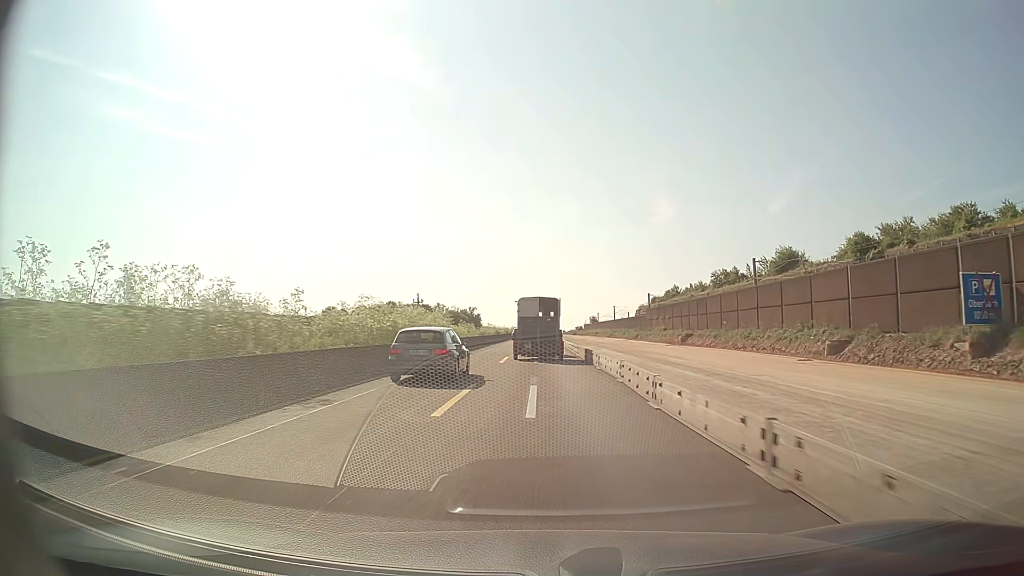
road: motorway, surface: asphalt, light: Day
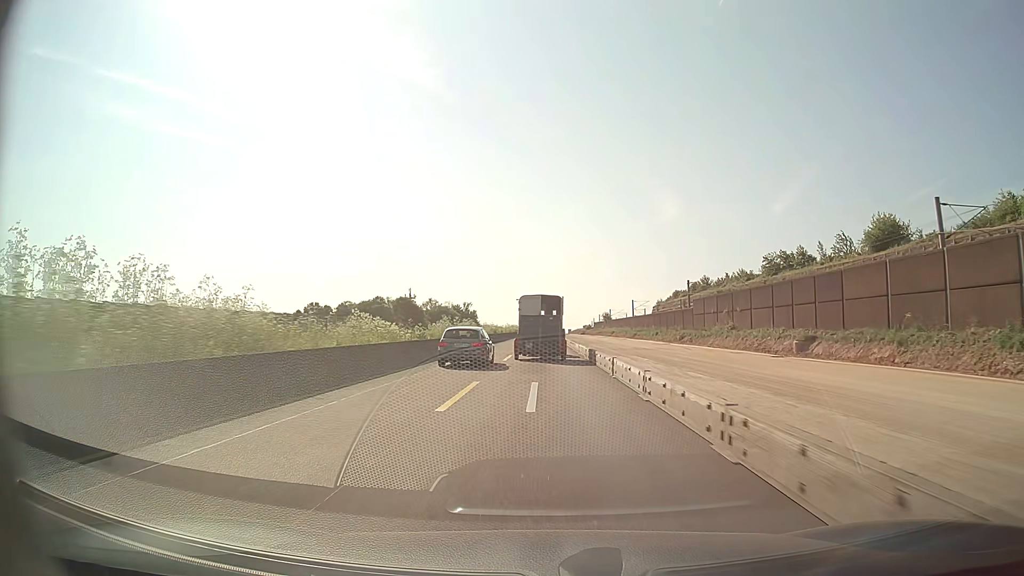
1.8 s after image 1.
(-0.1, +34.7) m; 0°
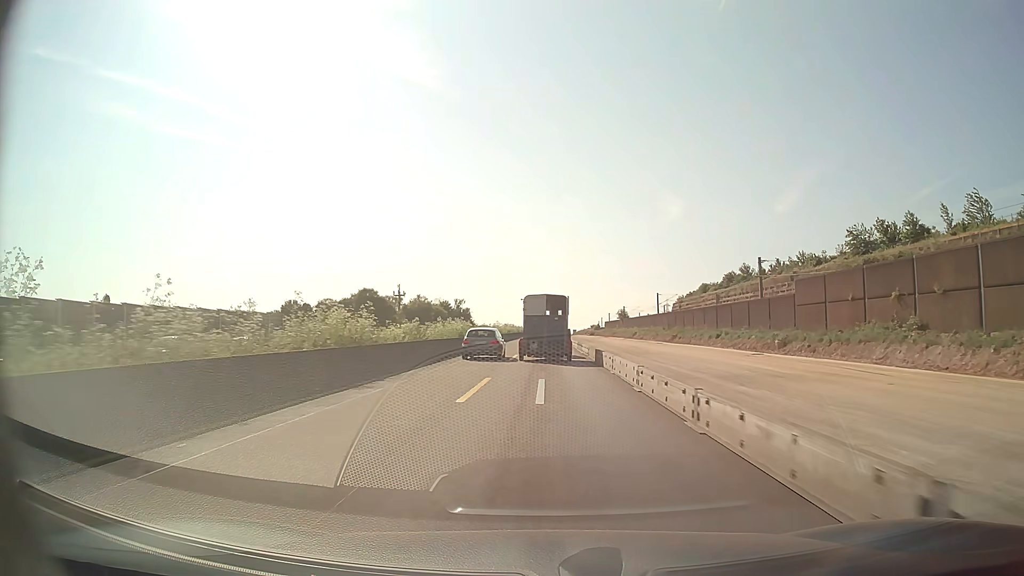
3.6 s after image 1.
(-0.2, +34.2) m; 0°
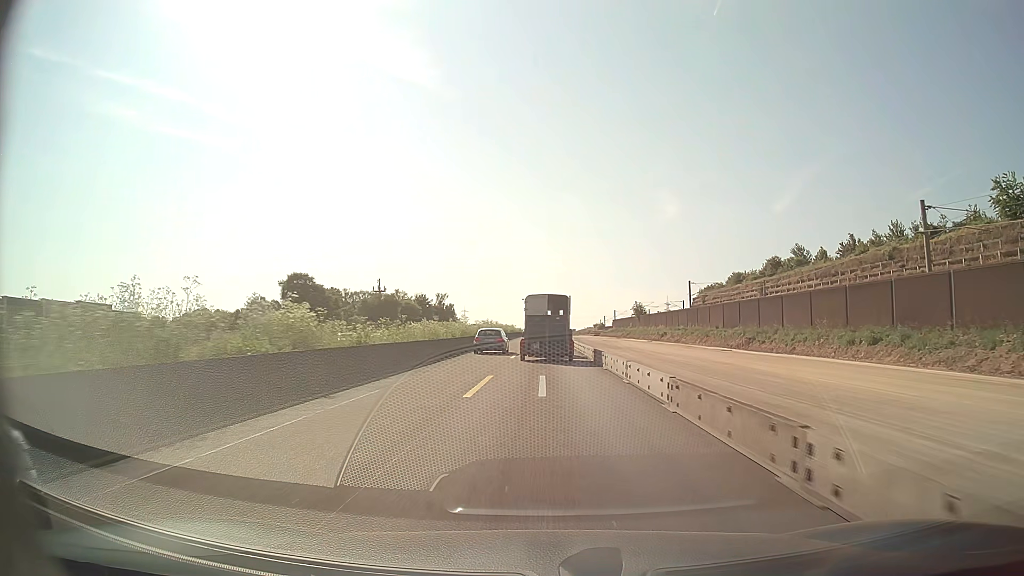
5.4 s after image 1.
(+0.1, +33.8) m; 0°
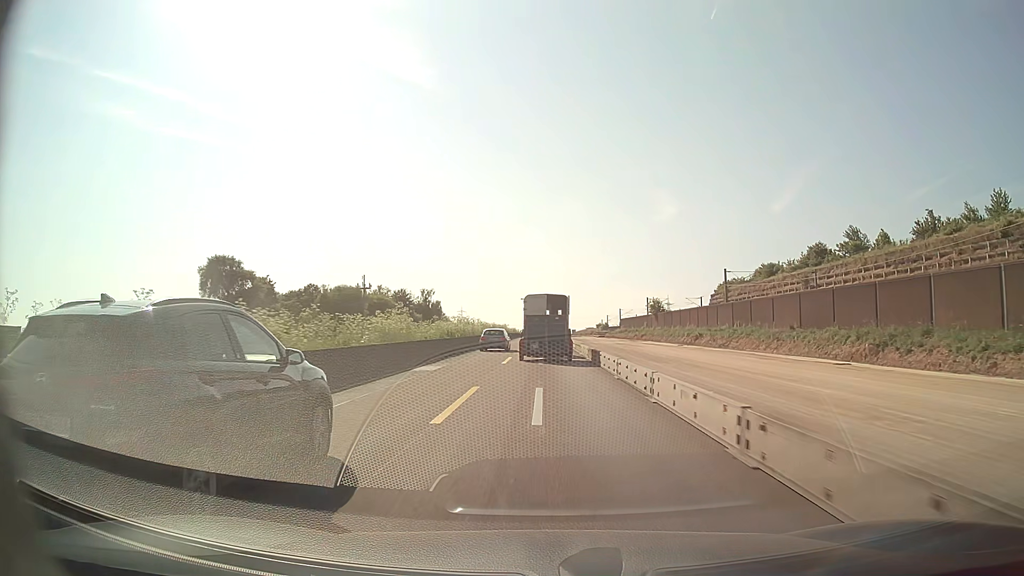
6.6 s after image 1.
(0.0, +22.4) m; 0°
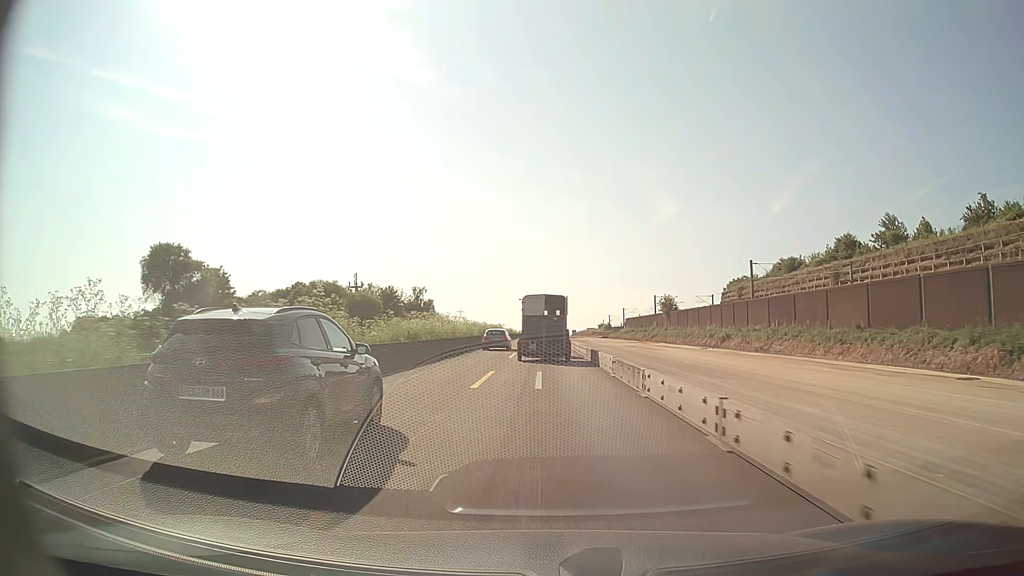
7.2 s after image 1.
(0.0, +11.2) m; 0°
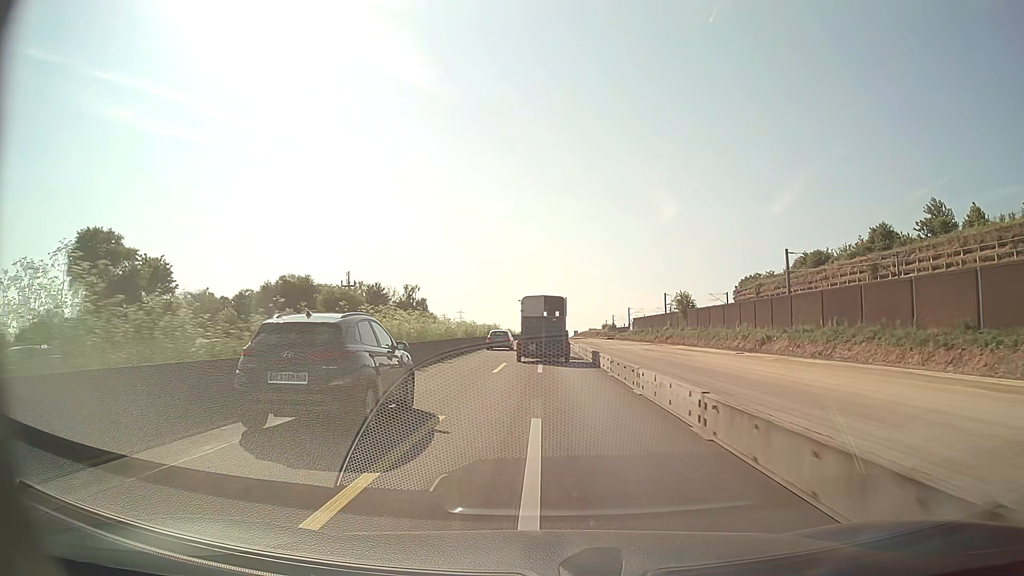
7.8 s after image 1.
(0.0, +11.1) m; 0°
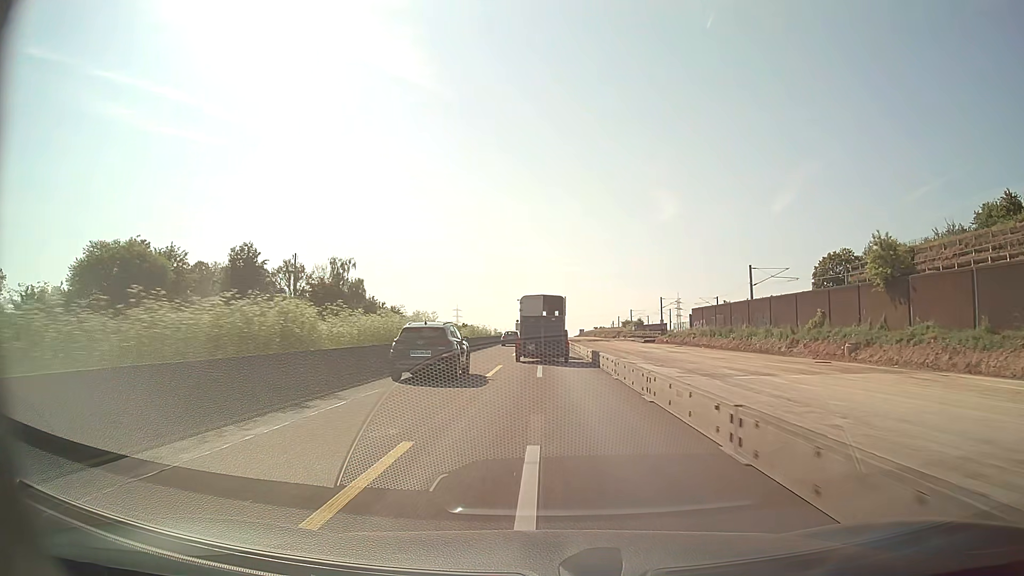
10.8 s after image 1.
(-0.1, +55.4) m; 0°
(0, +10) (0, +20) (0, +30) (0, +40) (0, +50) (0, +60) (0, +70) (0, +80) (0, +90) (0, +100) m
